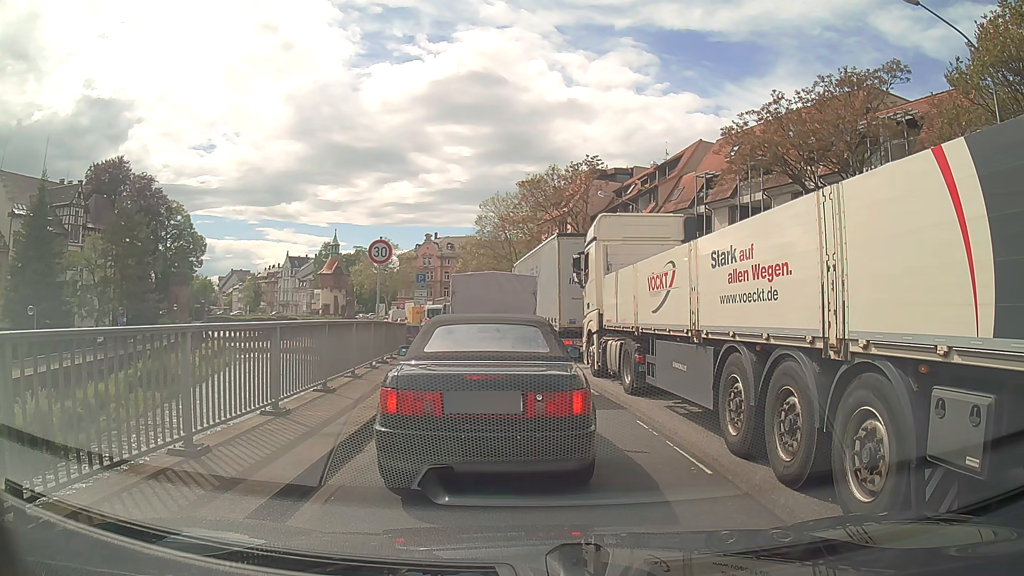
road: primary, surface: asphalt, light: Day
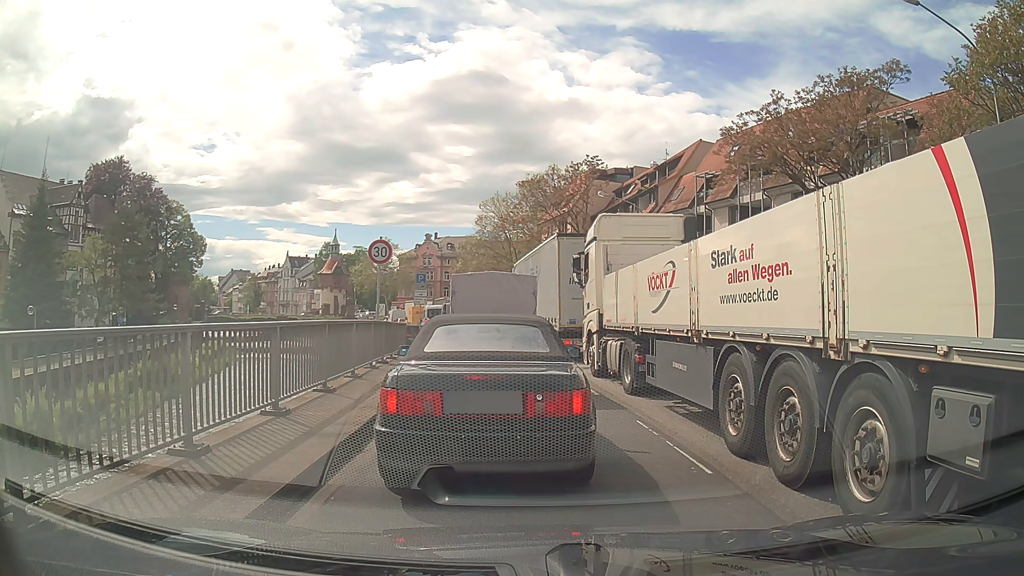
(0.0, 0.0) m; 0°
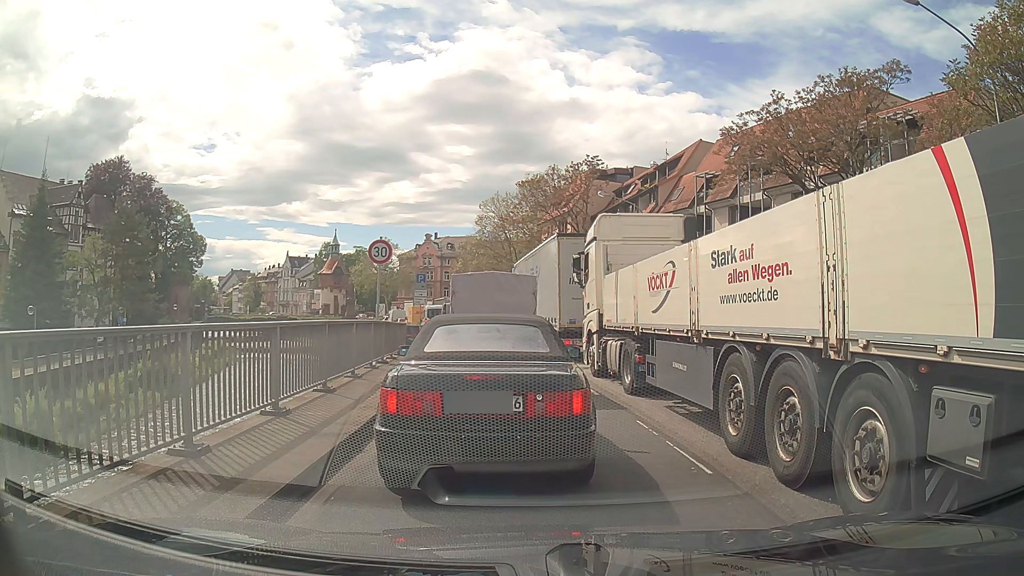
(0.0, 0.0) m; 0°
(-1, +10) (-3, +20) (-5, +30) (-7, +39) (-9, +49) (-12, +59) (-16, +68) (-19, +77) (-23, +87) (-27, +96) m
